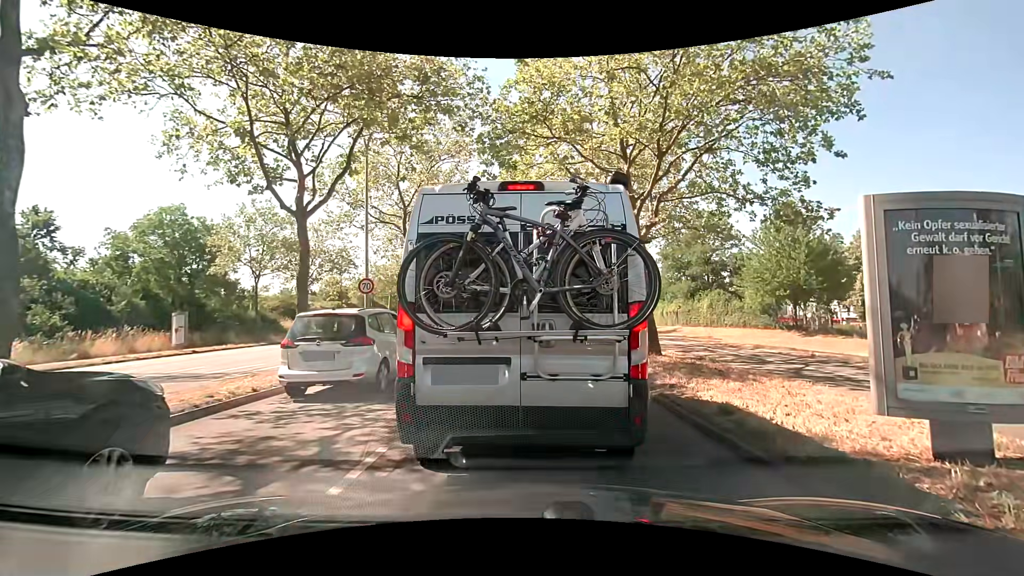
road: primary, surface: asphalt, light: Day
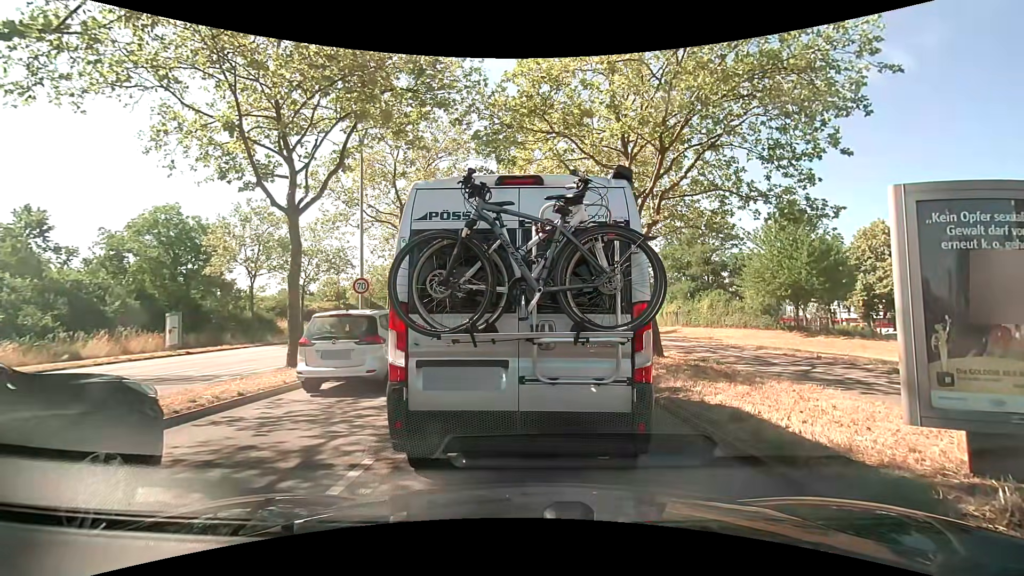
(0.0, +0.4) m; 0°
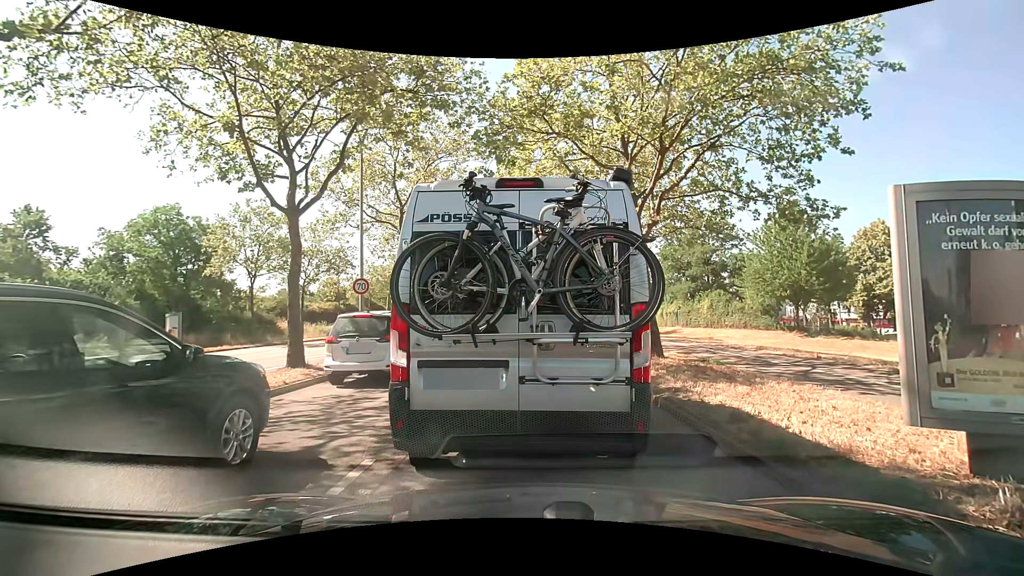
(0.0, +0.1) m; 0°
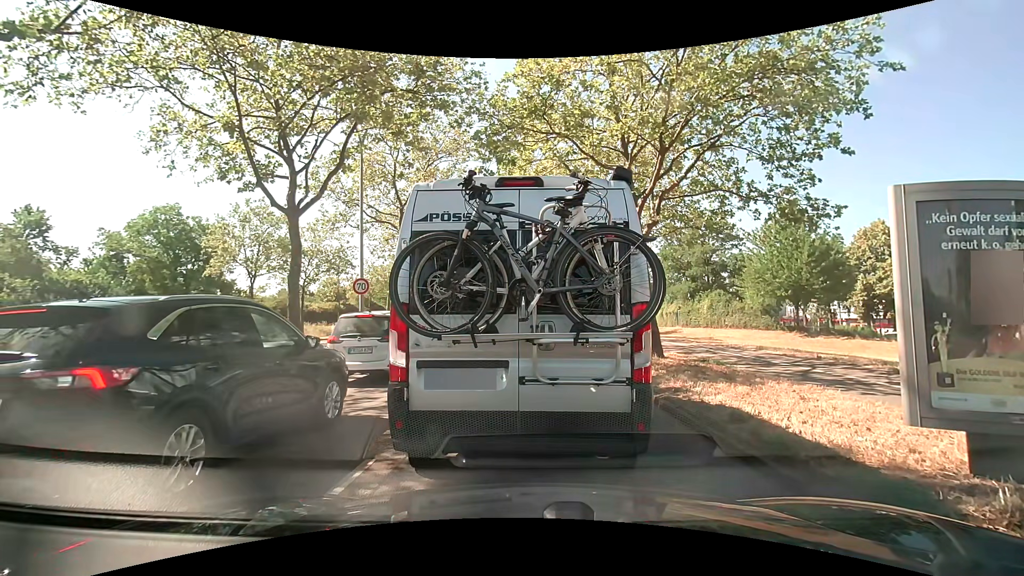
(0.0, 0.0) m; 0°
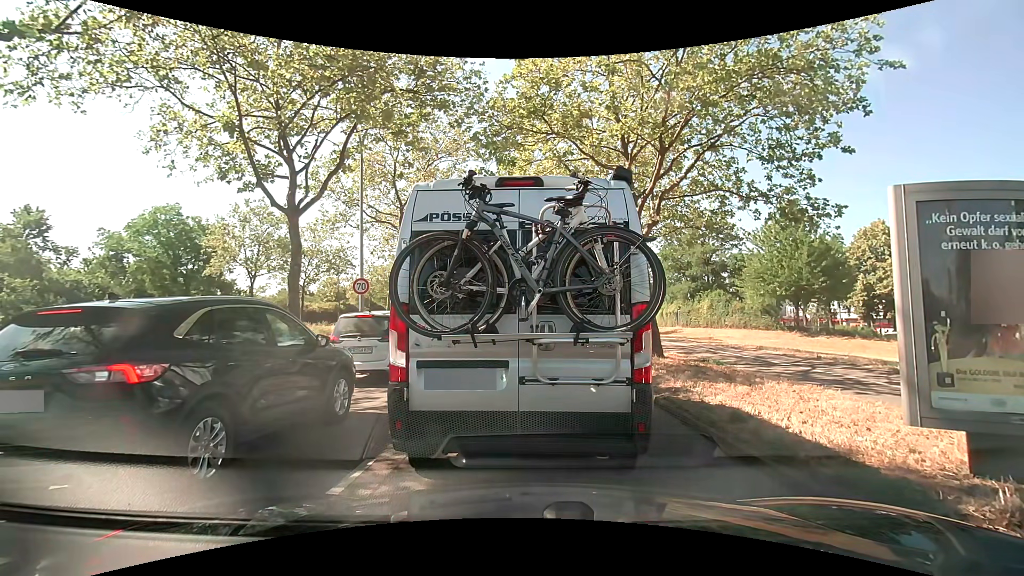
(0.0, 0.0) m; 0°
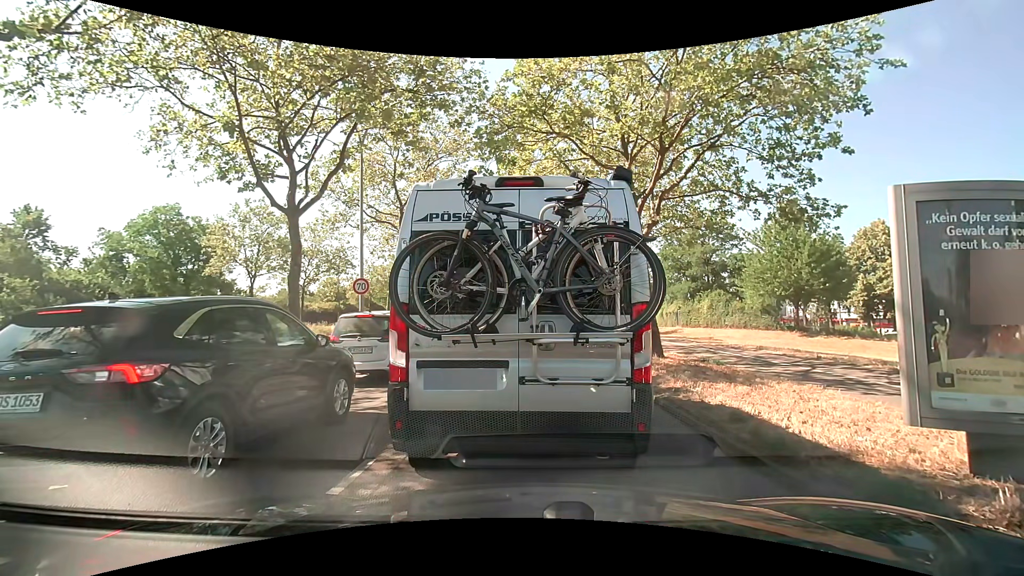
(0.0, 0.0) m; 0°
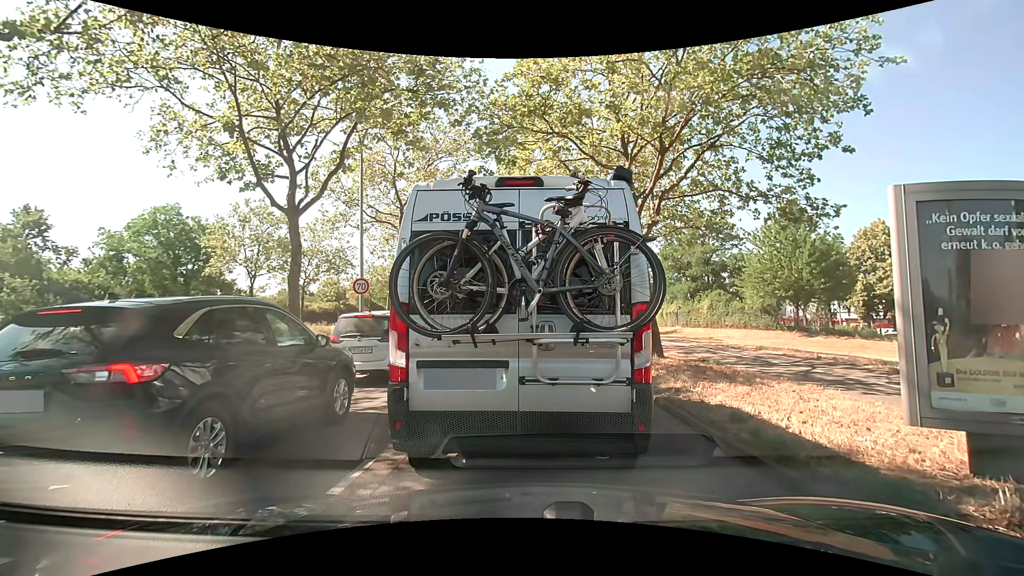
(0.0, 0.0) m; 0°
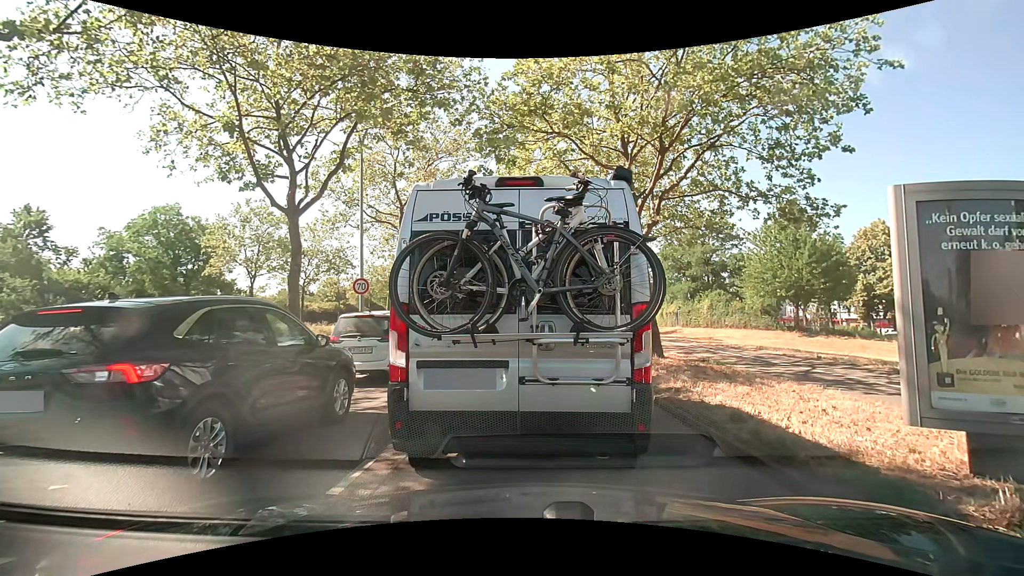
(0.0, 0.0) m; 0°
